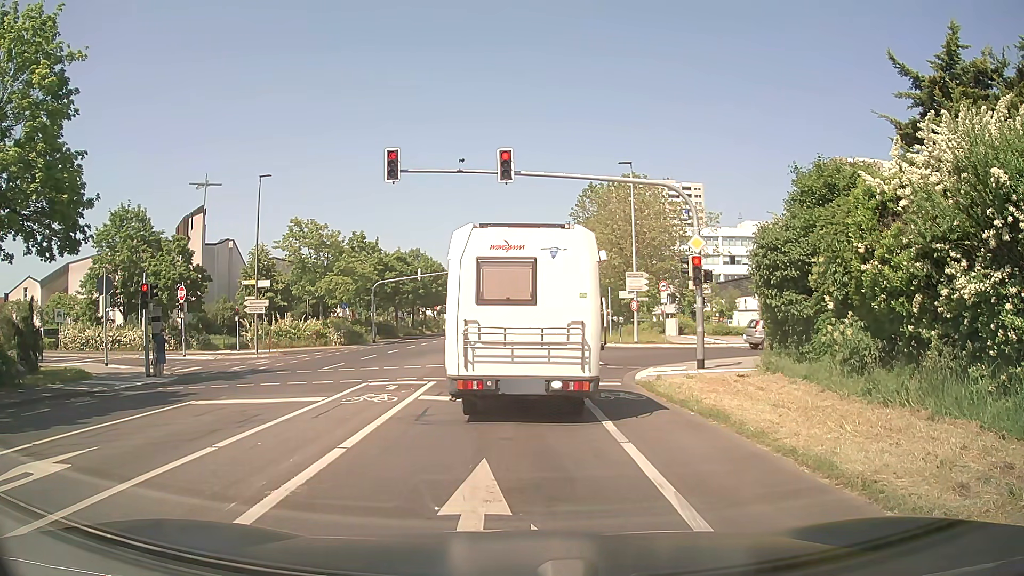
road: secondary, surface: asphalt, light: Day
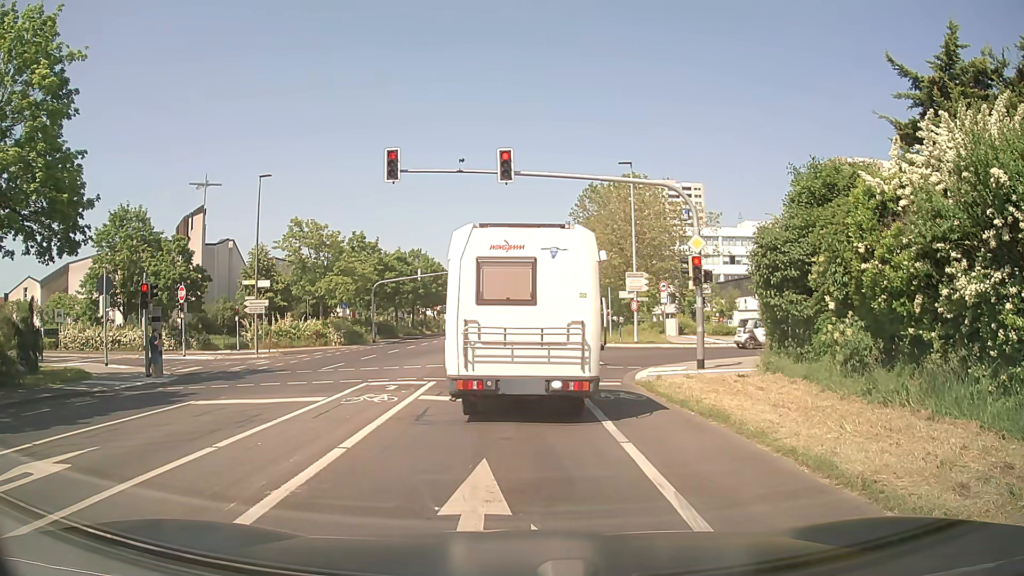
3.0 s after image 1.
(0.0, 0.0) m; 0°
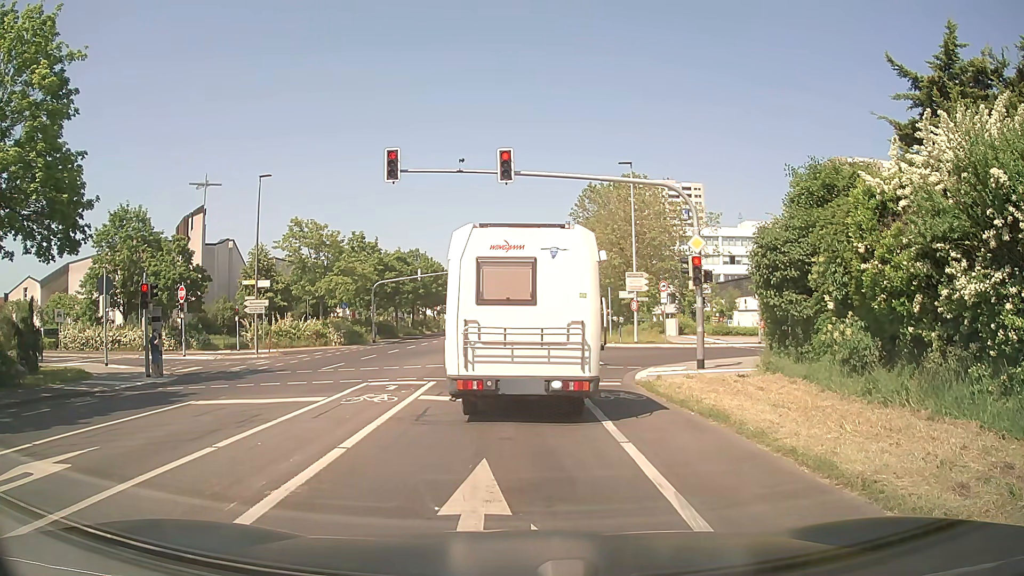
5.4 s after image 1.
(0.0, 0.0) m; 0°
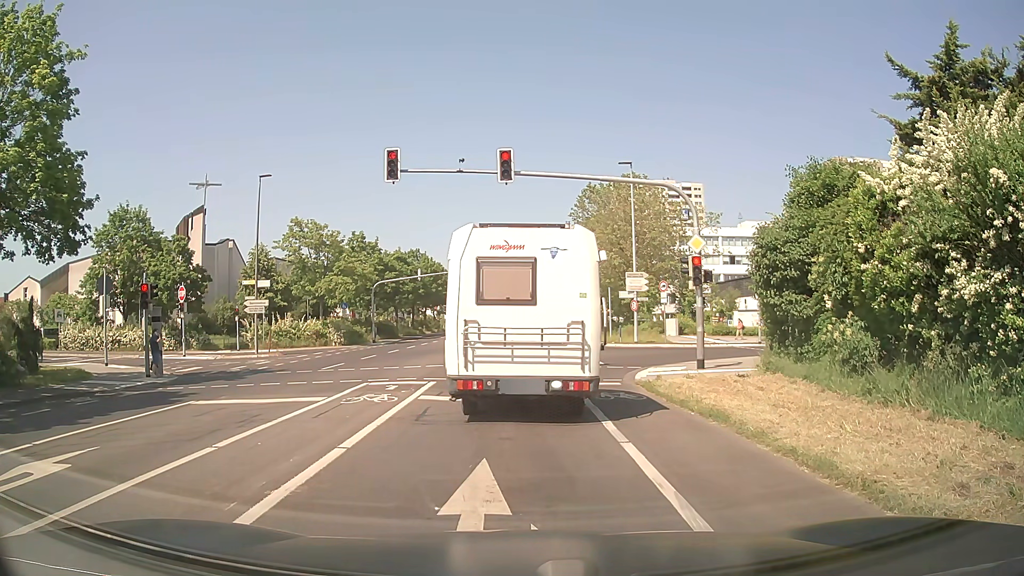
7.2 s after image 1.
(0.0, 0.0) m; 0°
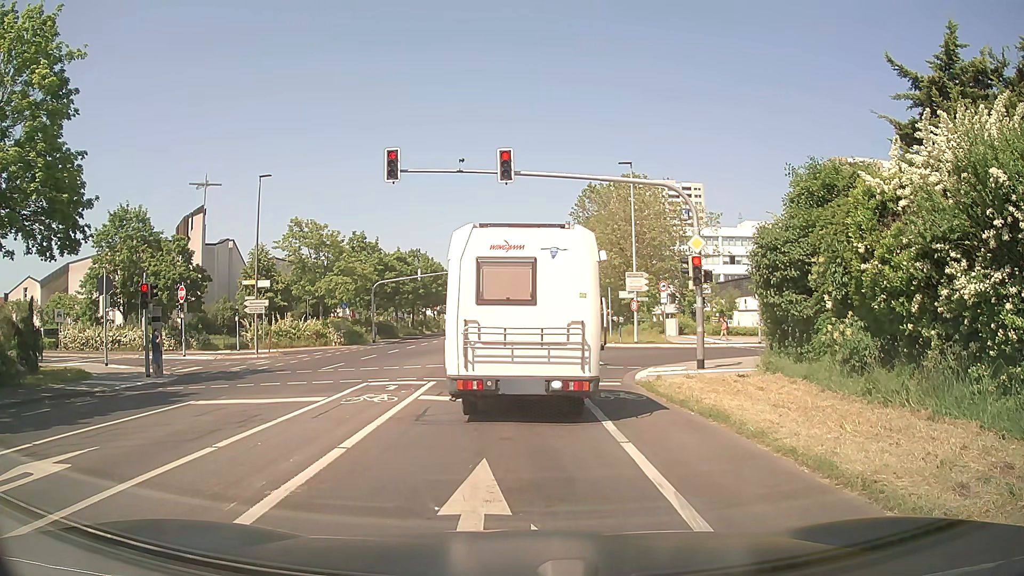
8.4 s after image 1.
(0.0, 0.0) m; 0°
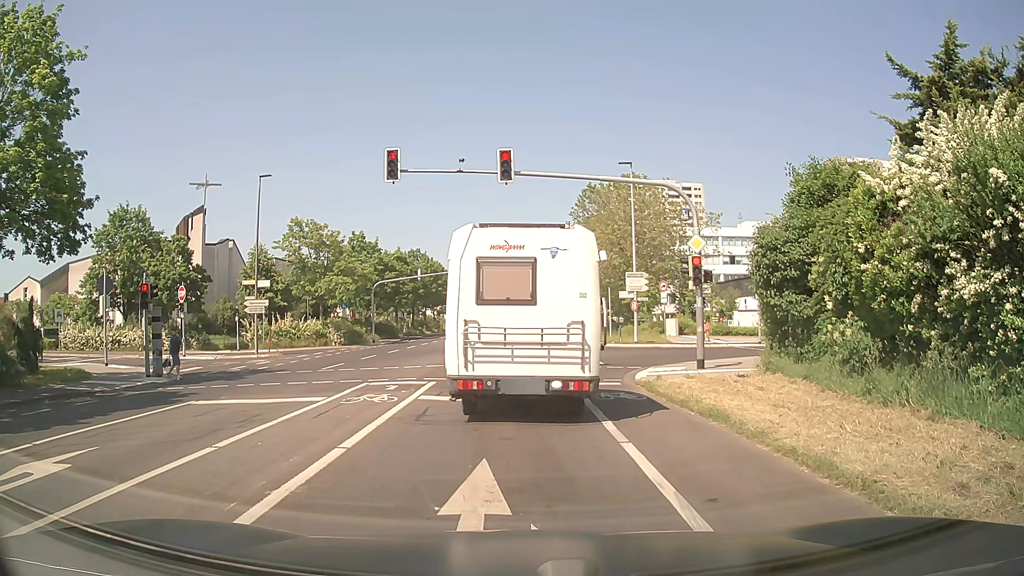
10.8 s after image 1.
(0.0, 0.0) m; 0°
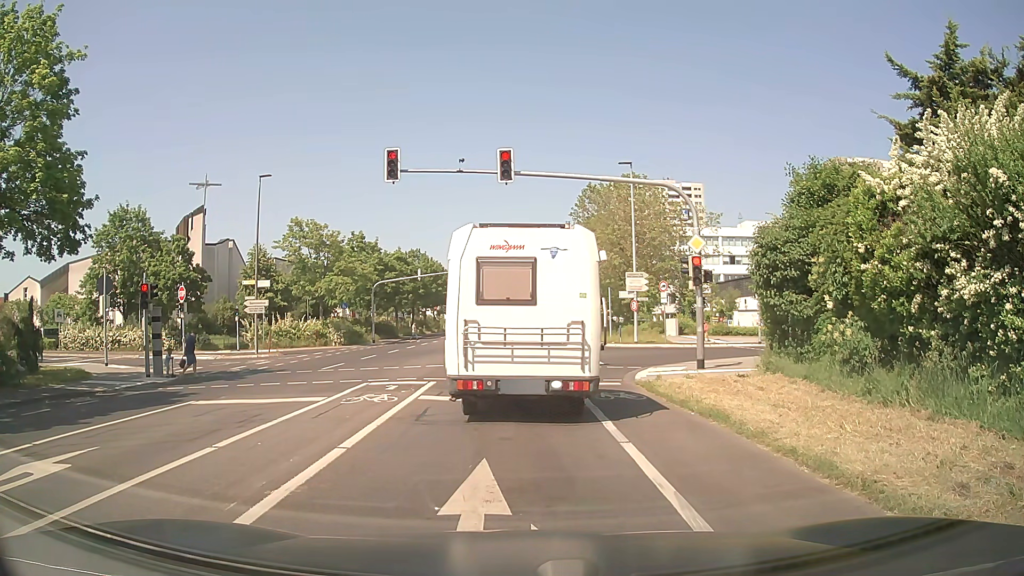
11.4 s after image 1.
(0.0, 0.0) m; 0°
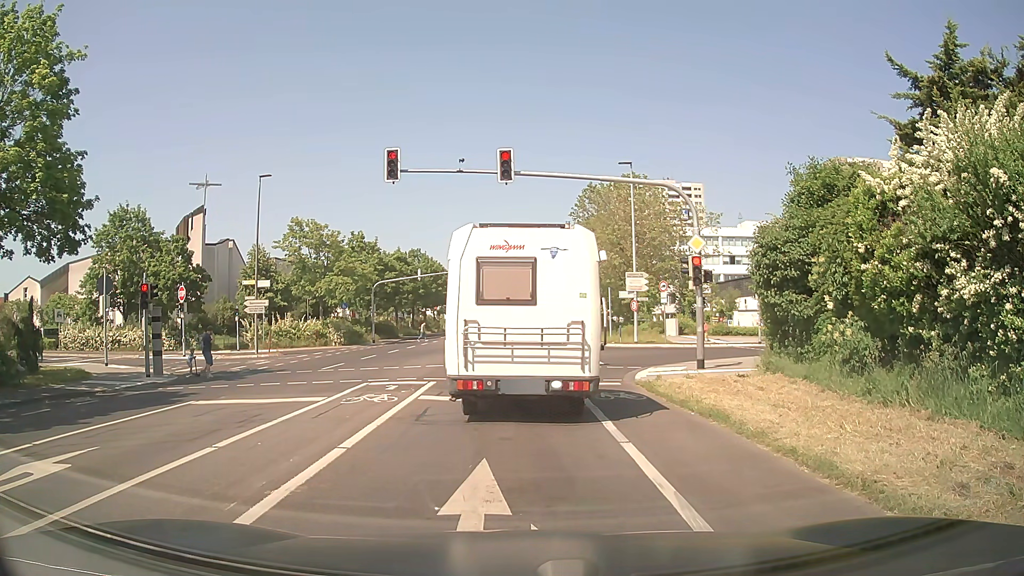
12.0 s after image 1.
(0.0, 0.0) m; 0°
(0, +10) (0, +20) (0, +30) (0, +40) (0, +50) (-1, +60) (-1, +70) (-1, +80) (-1, +90) (-1, +100) m
